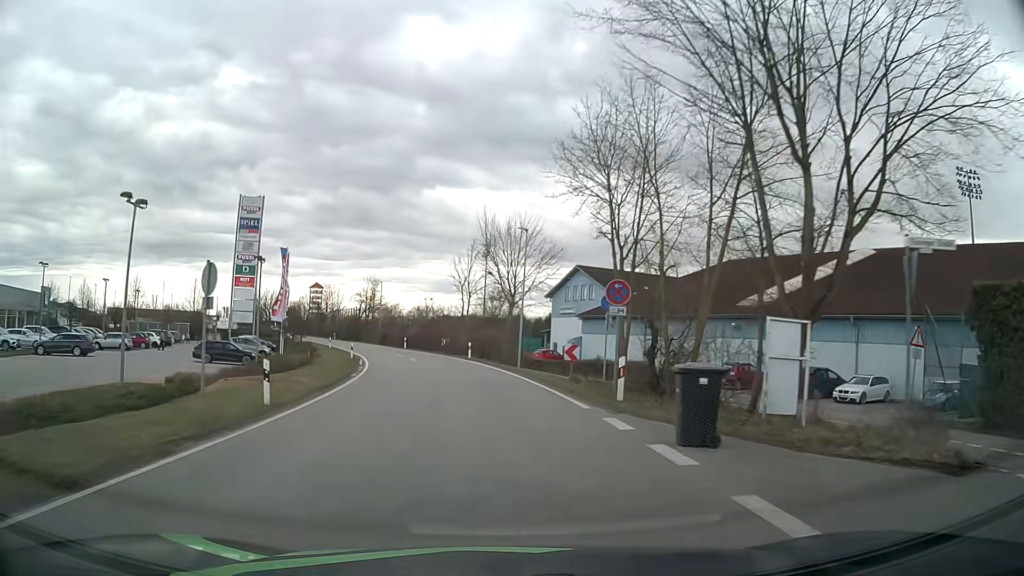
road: tertiary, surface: asphalt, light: Day
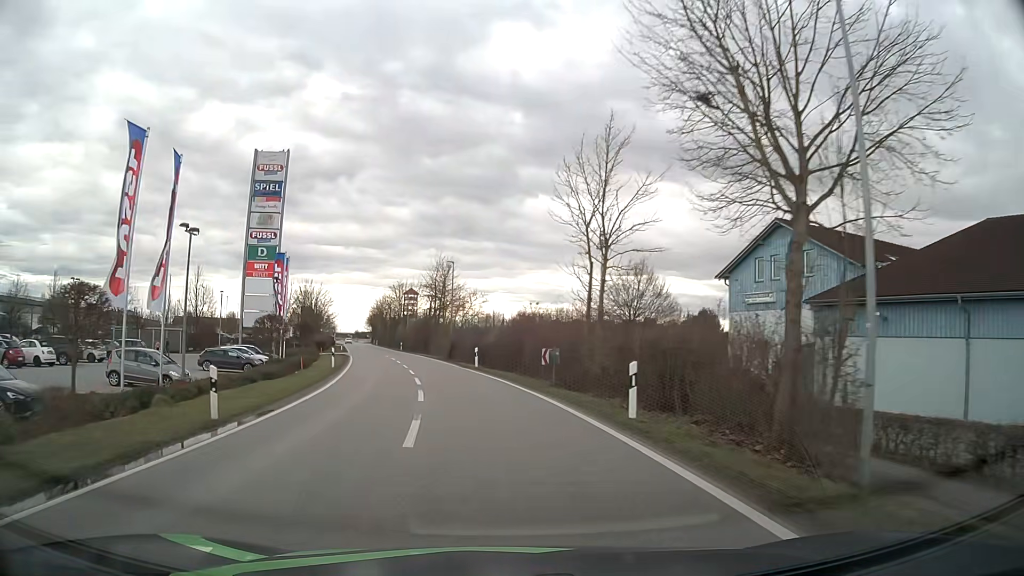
(-2.4, +30.4) m; -9°
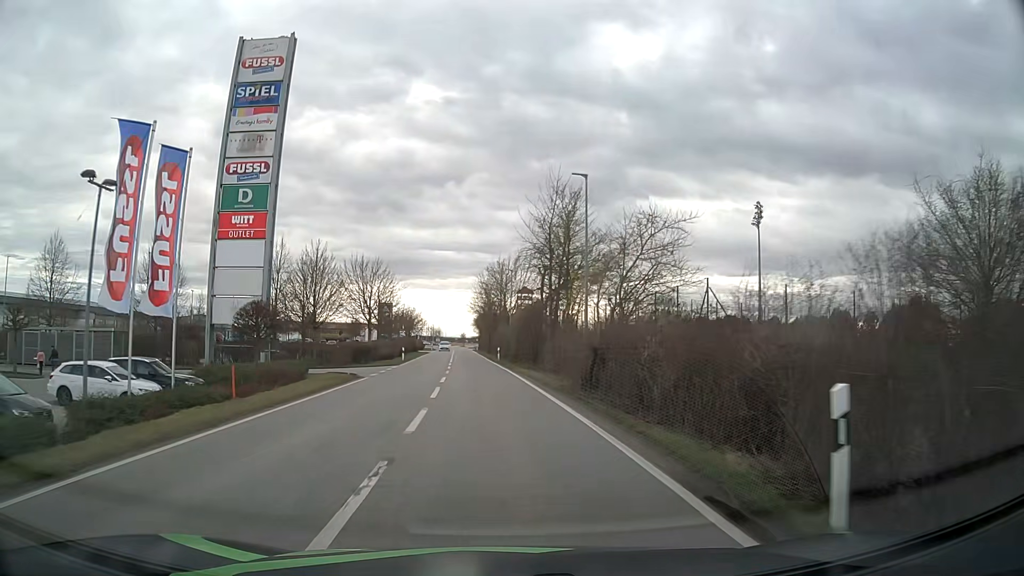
(-2.8, +30.2) m; -10°
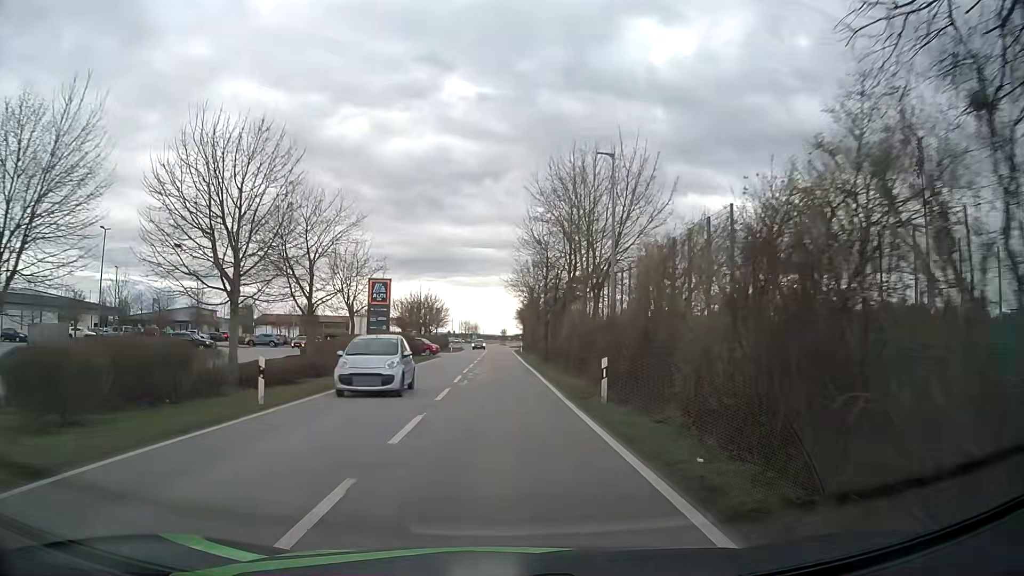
(-1.6, +38.0) m; -4°
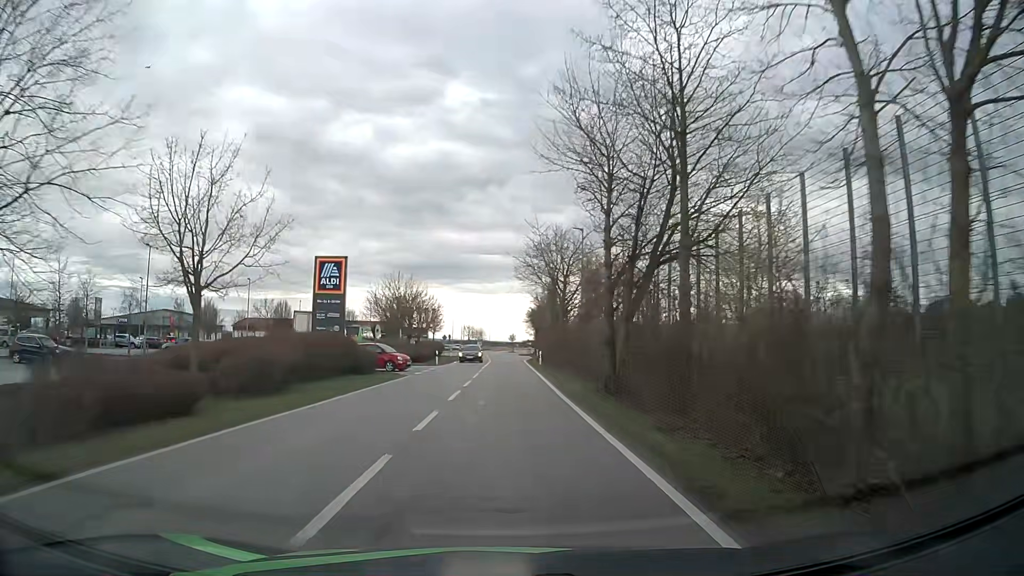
(-0.2, +22.9) m; 0°
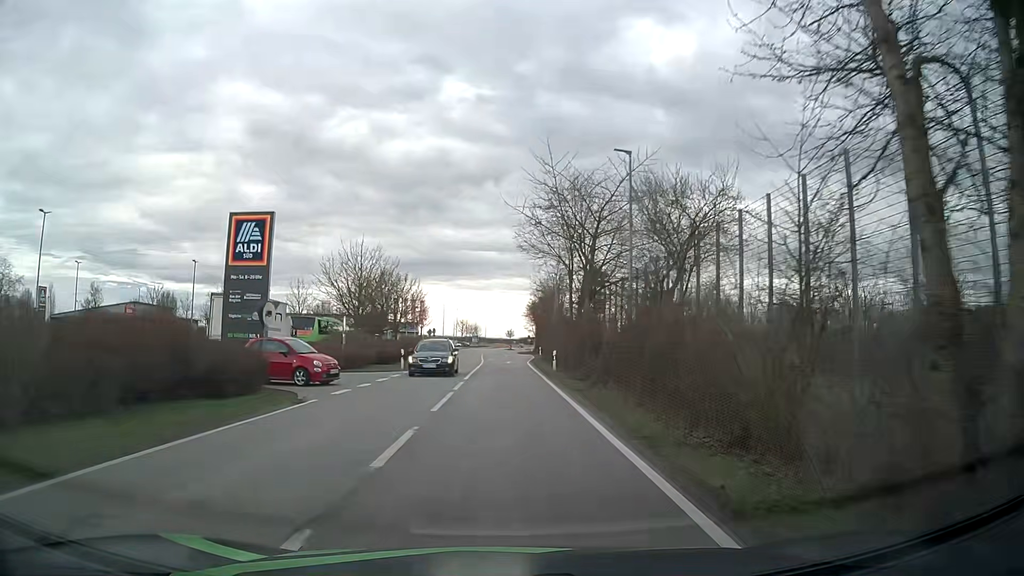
(0.0, +15.2) m; 0°
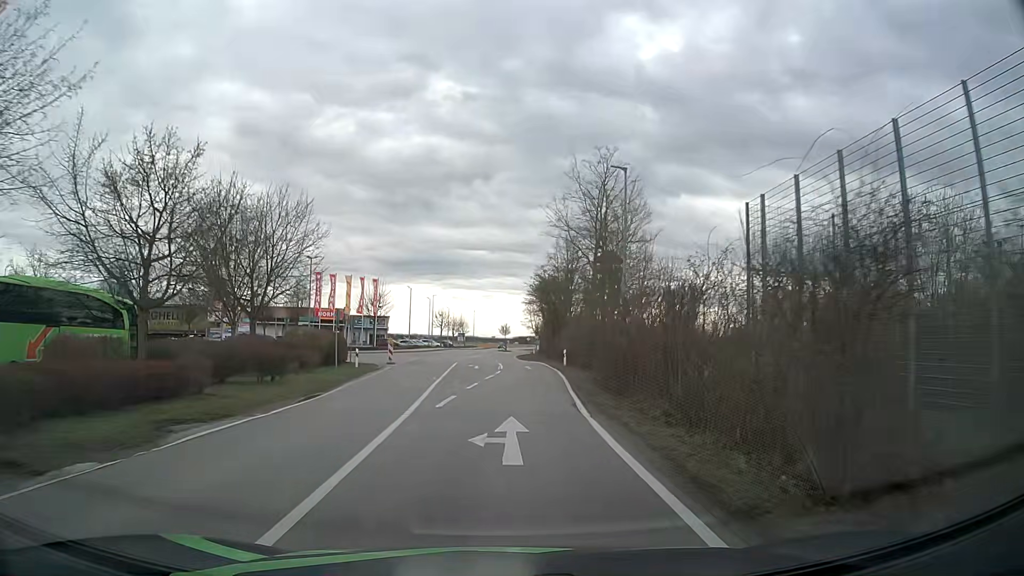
(+0.2, +38.1) m; +1°
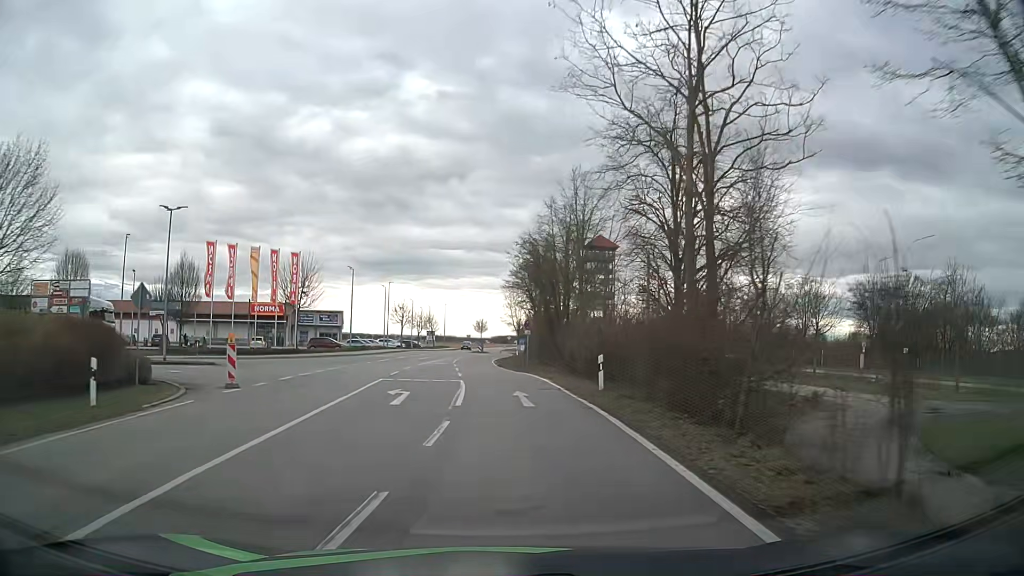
(+0.4, +22.9) m; +2°
(0, +10) (0, +20) (-1, +30) (-2, +40) (-2, +50) (-3, +60) (-2, +70) (-1, +80) (-1, +90) (-1, +100) m
